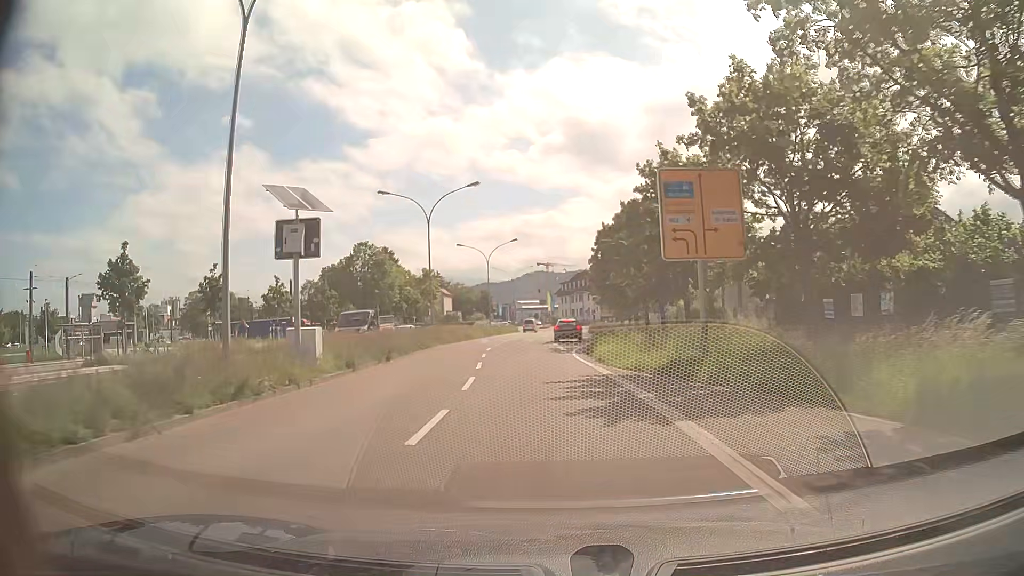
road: secondary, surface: asphalt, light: Day
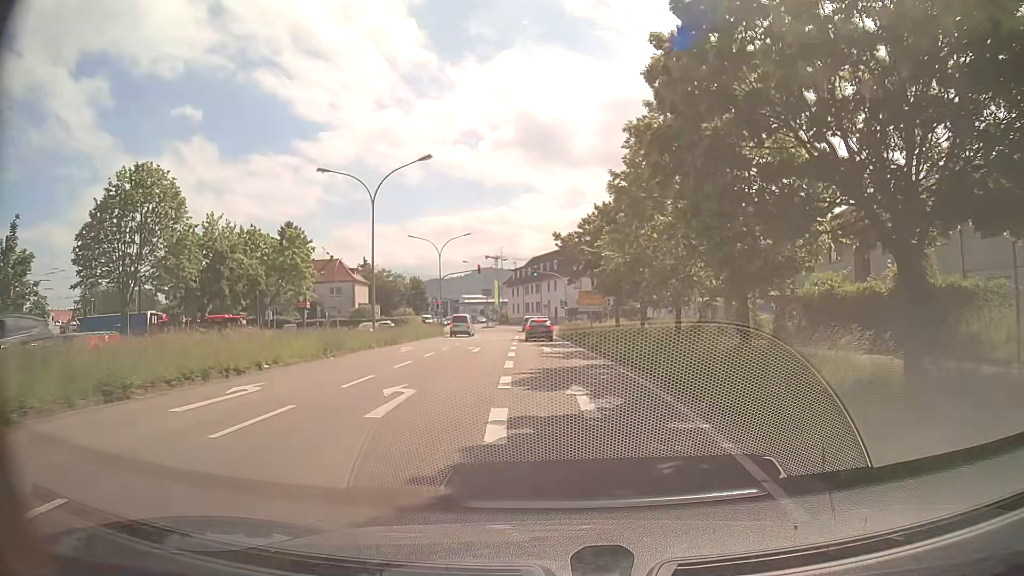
(-0.1, +35.8) m; +4°
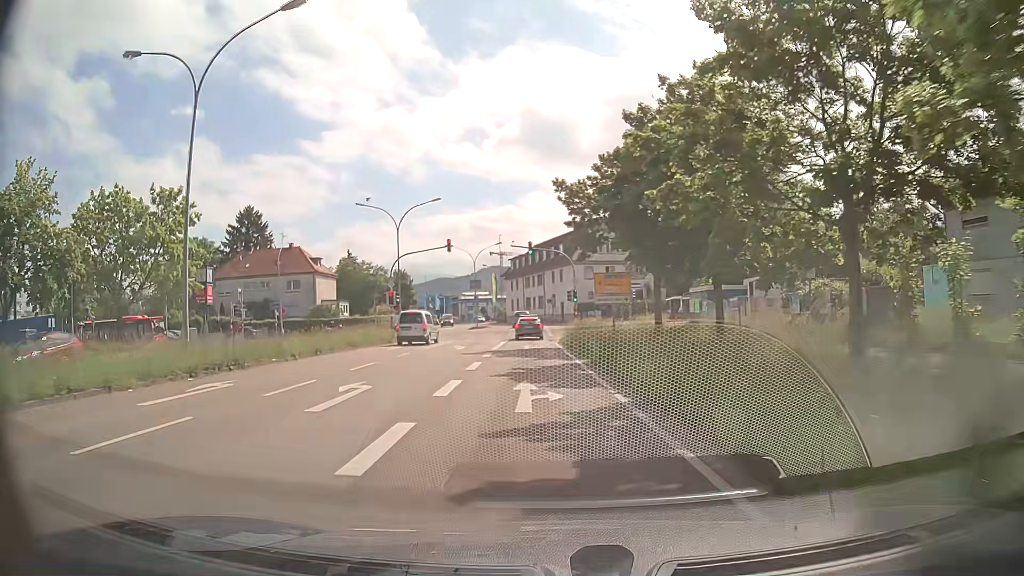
(+0.3, +19.5) m; -1°
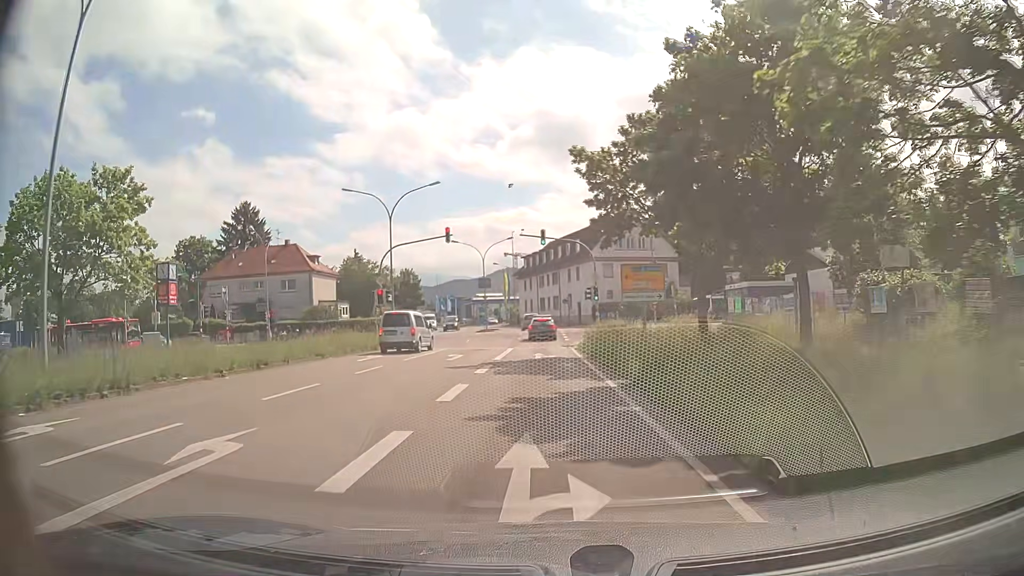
(0.0, +6.6) m; -1°
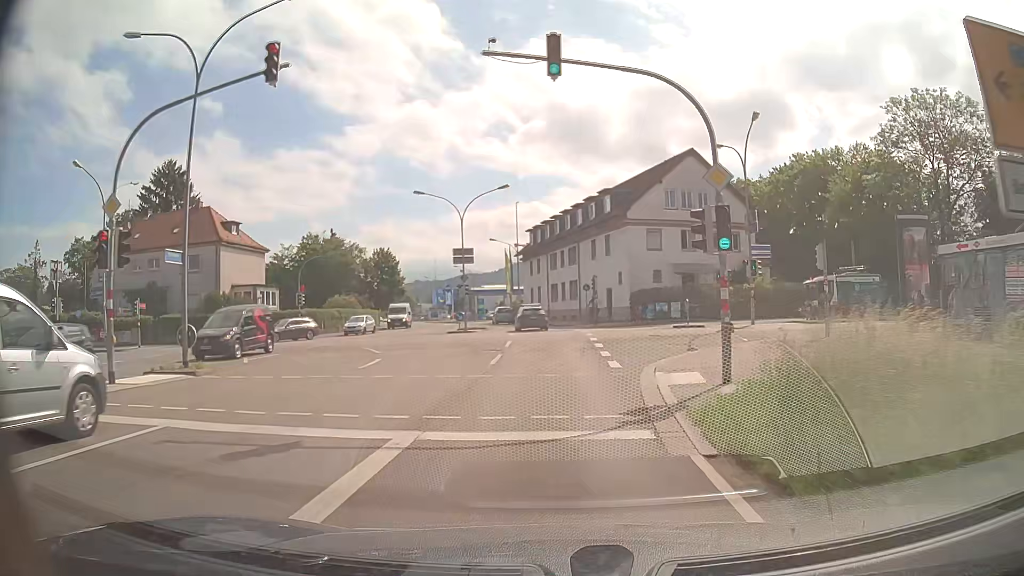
(-0.3, +25.9) m; -1°
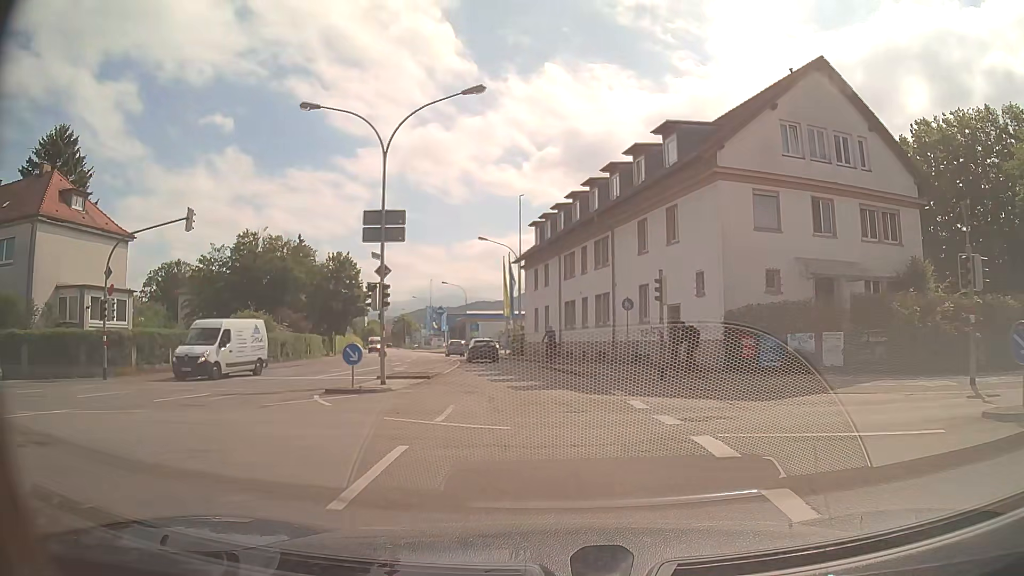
(-0.2, +24.2) m; -2°
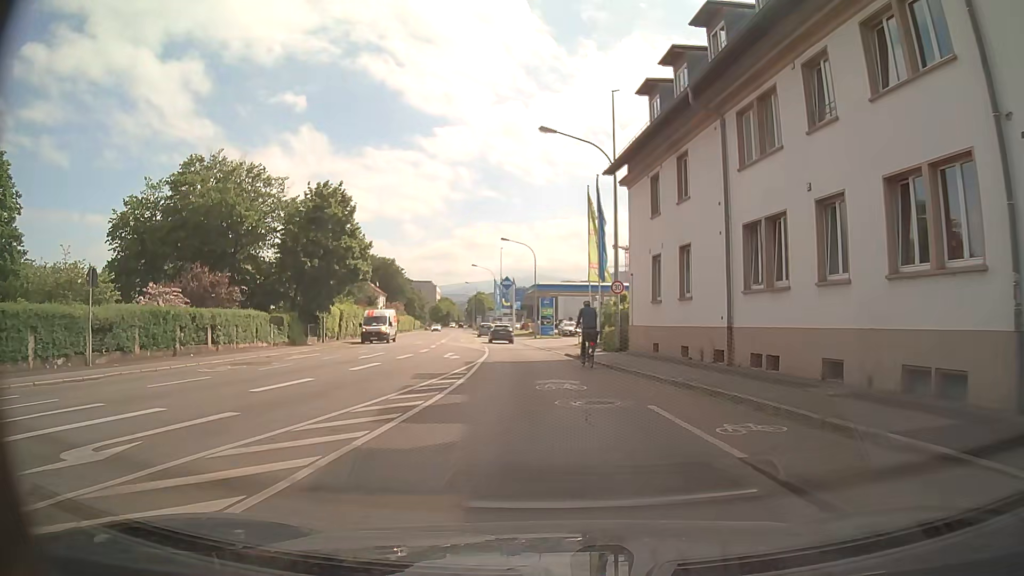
(-1.4, +26.6) m; -7°
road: tertiary
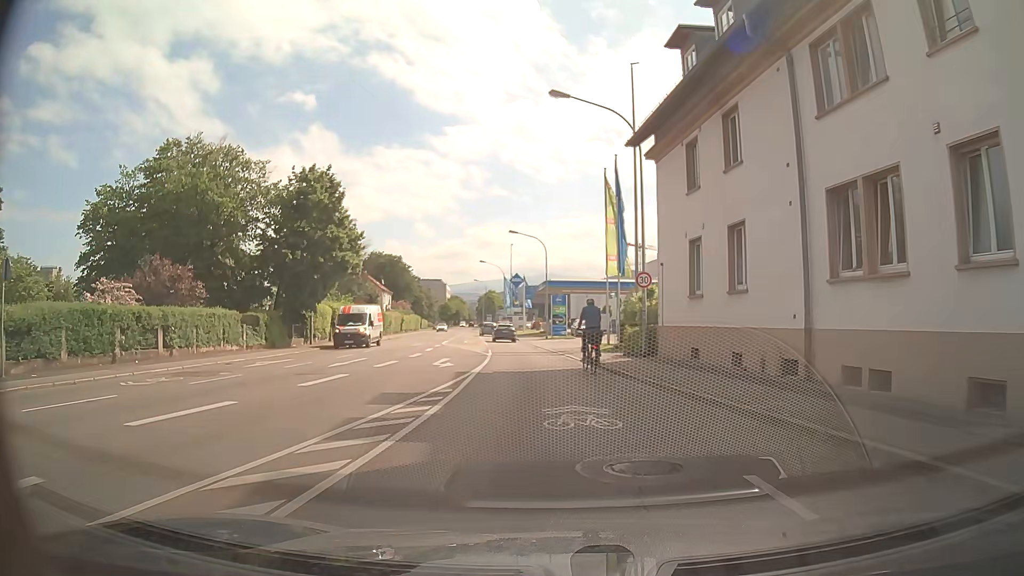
(0.0, +4.8) m; 0°
